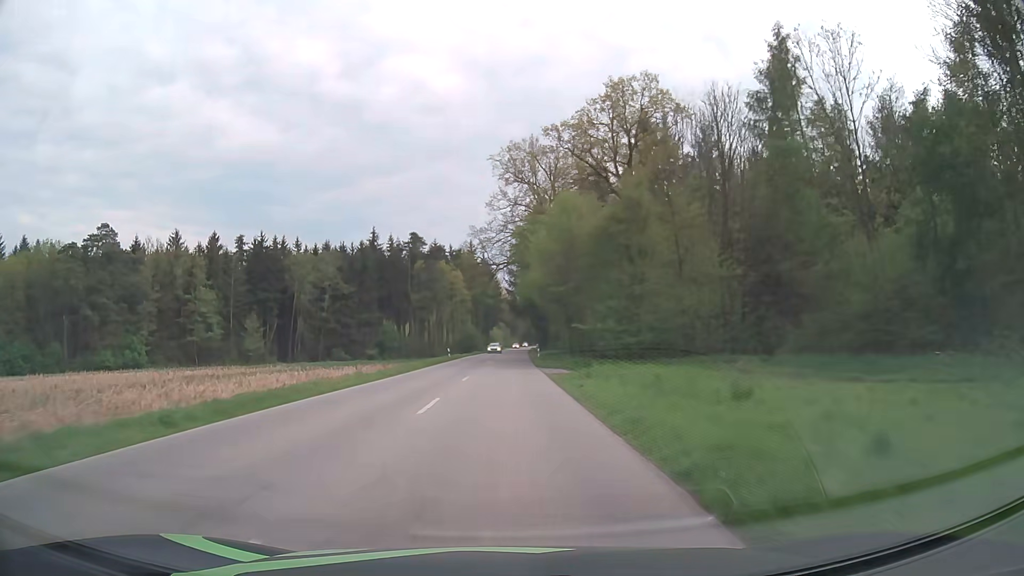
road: secondary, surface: asphalt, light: Day
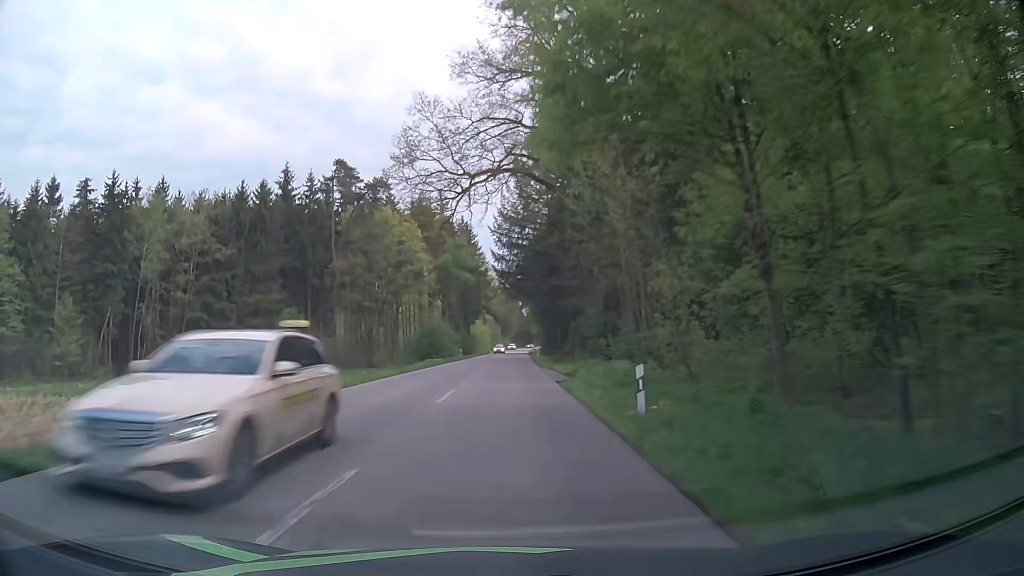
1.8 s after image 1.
(+0.3, +47.3) m; +1°
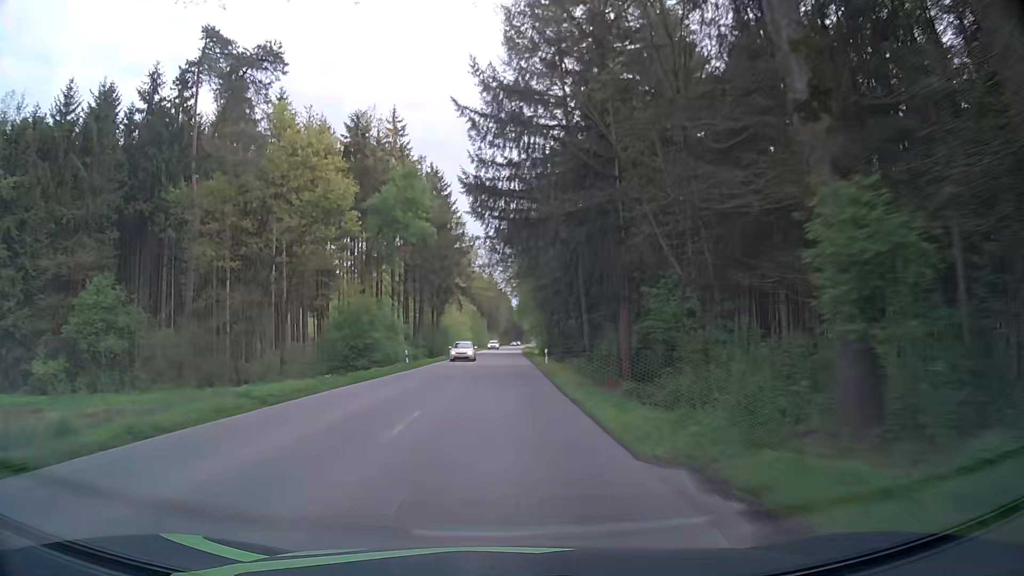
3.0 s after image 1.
(+0.2, +31.6) m; +1°
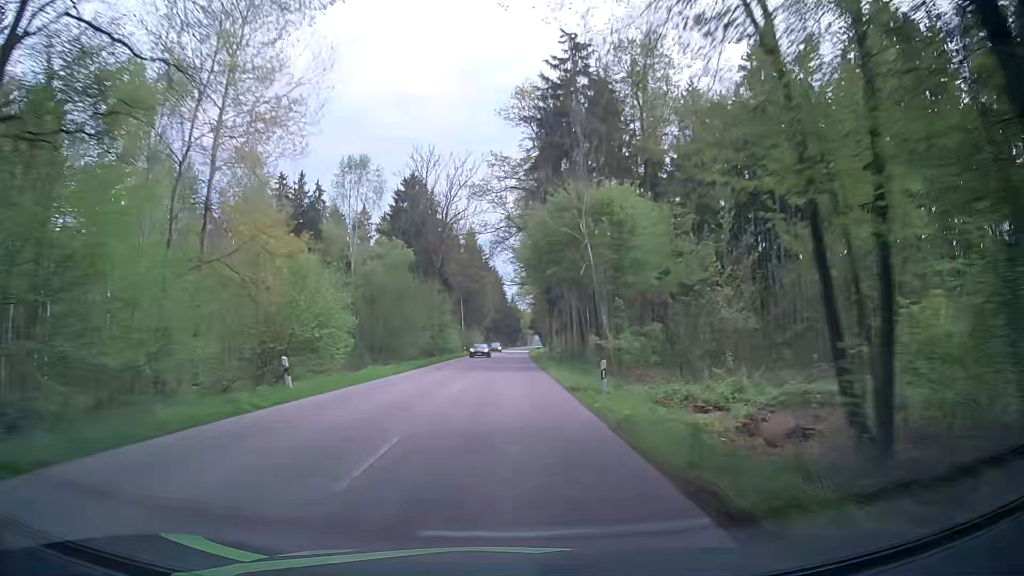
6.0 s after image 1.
(-0.1, +79.0) m; 0°
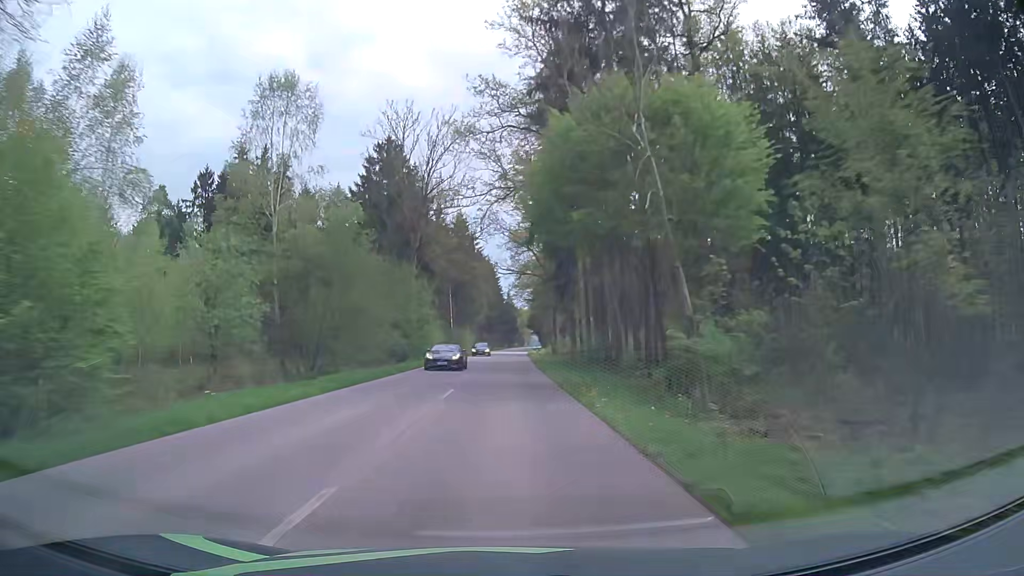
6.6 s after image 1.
(+0.1, +15.8) m; 0°
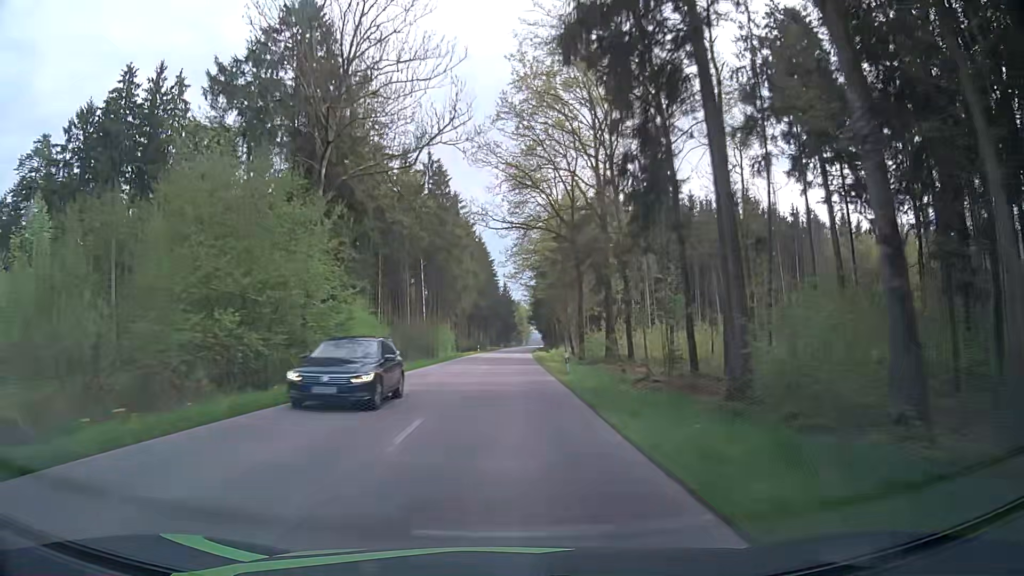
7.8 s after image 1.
(+0.1, +31.6) m; 0°
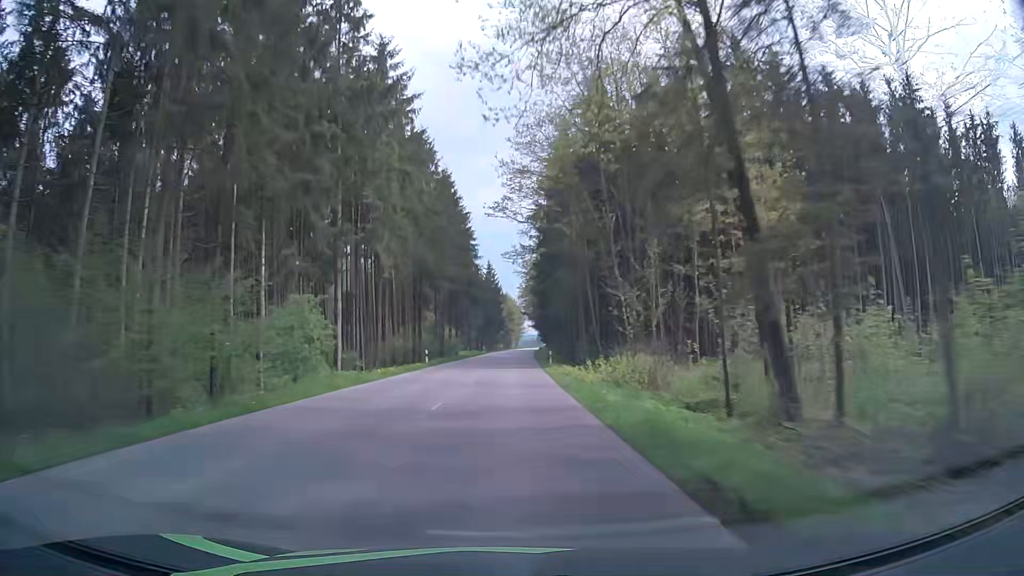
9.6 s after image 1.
(+0.5, +47.4) m; +1°
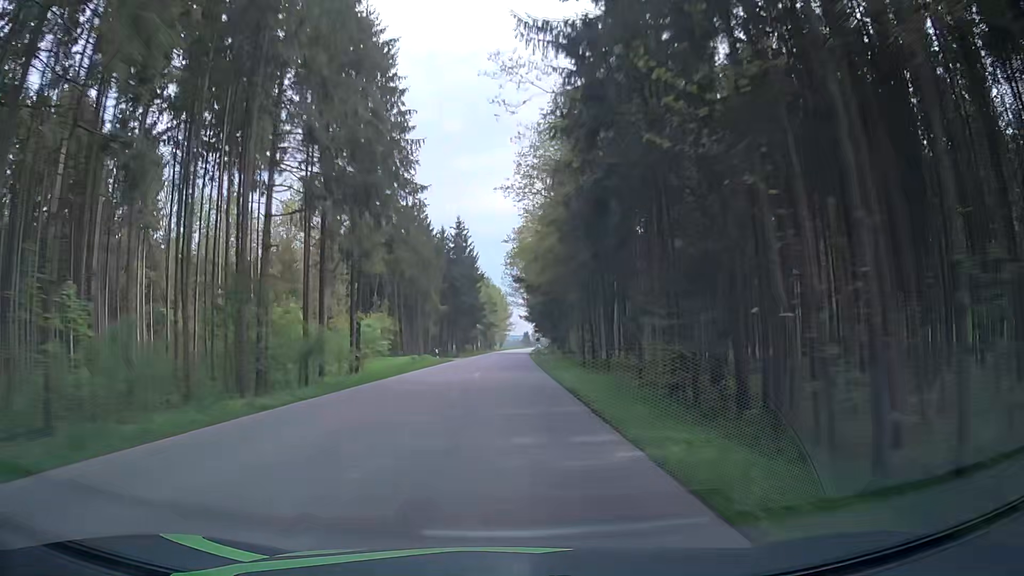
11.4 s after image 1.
(+0.5, +47.4) m; +1°
(0, +10) (0, +20) (0, +30) (0, +40) (0, +50) (+1, +60) (+1, +70) (+1, +80) (+1, +90) (+2, +100) m
